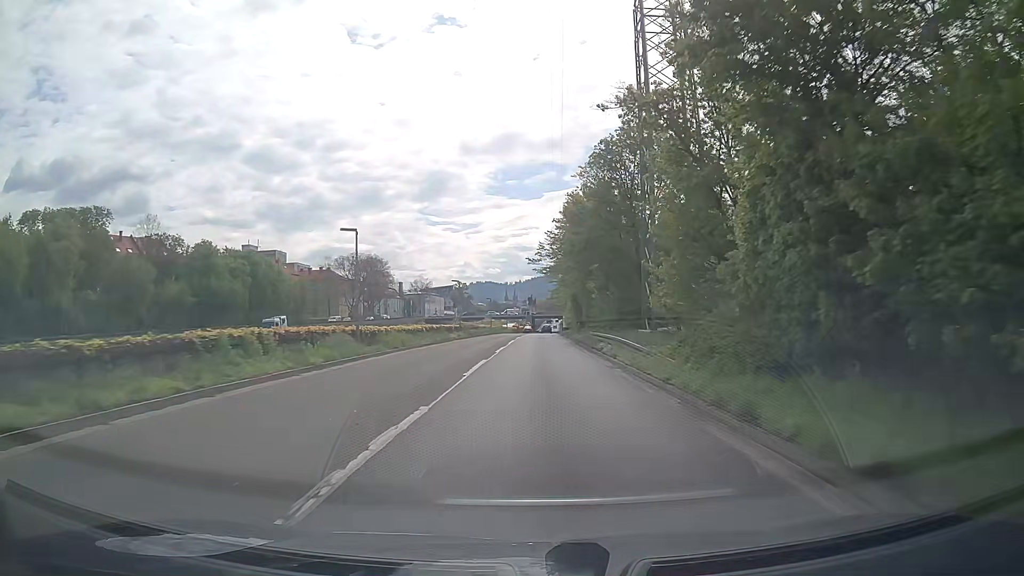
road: trunk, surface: asphalt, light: Day
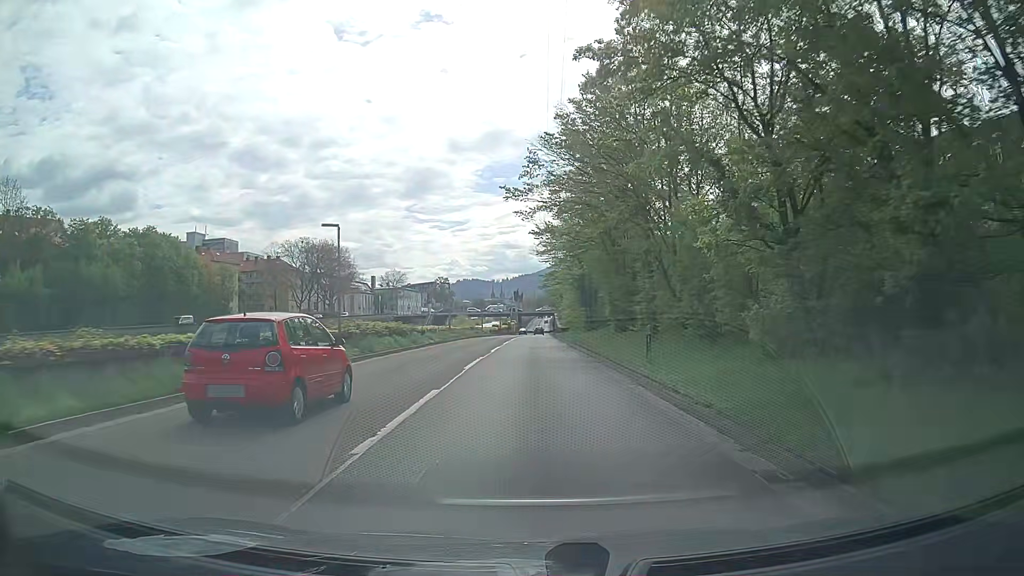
(+0.1, +33.4) m; 0°
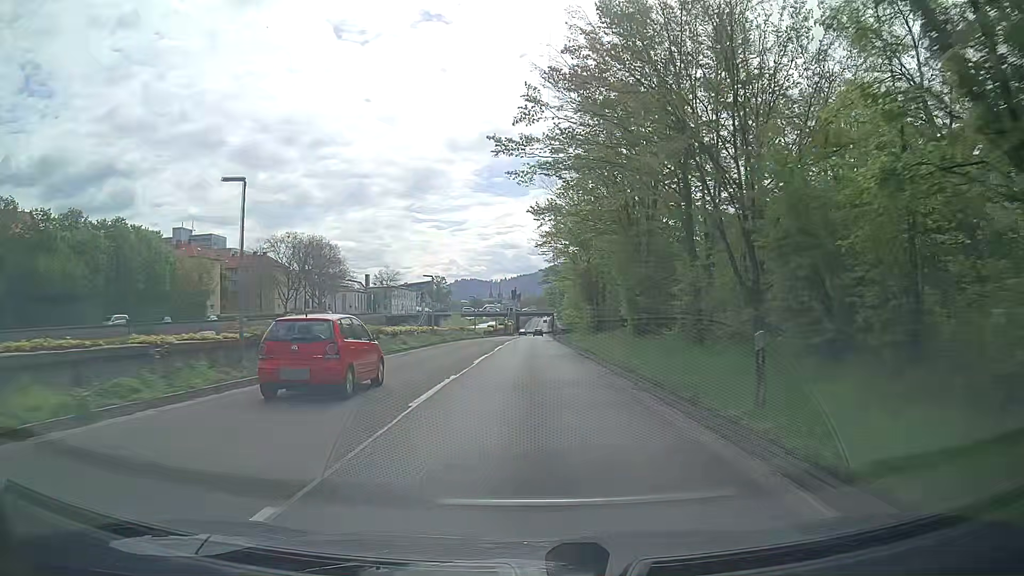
(0.0, +8.4) m; +1°
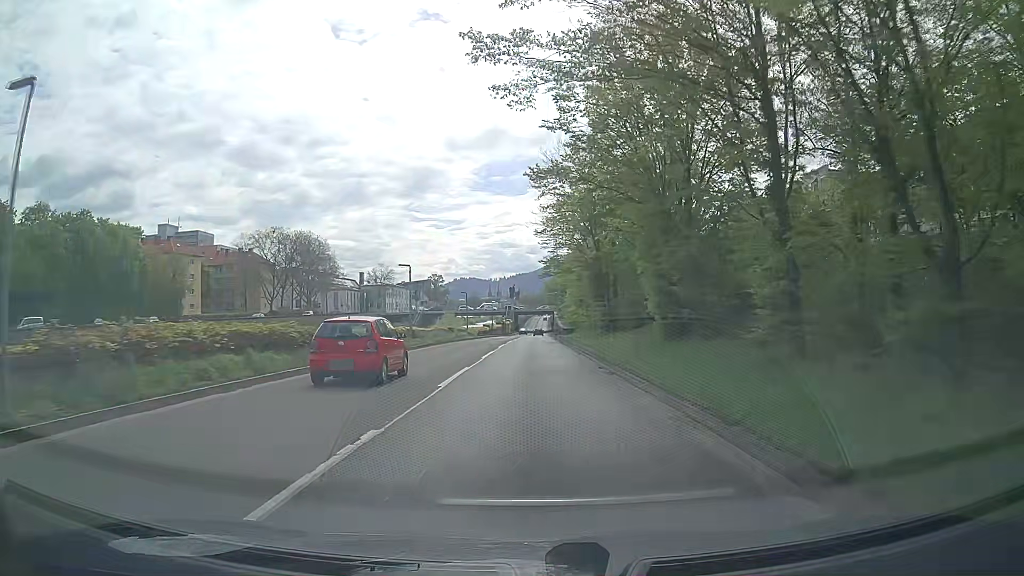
(0.0, +8.4) m; +1°
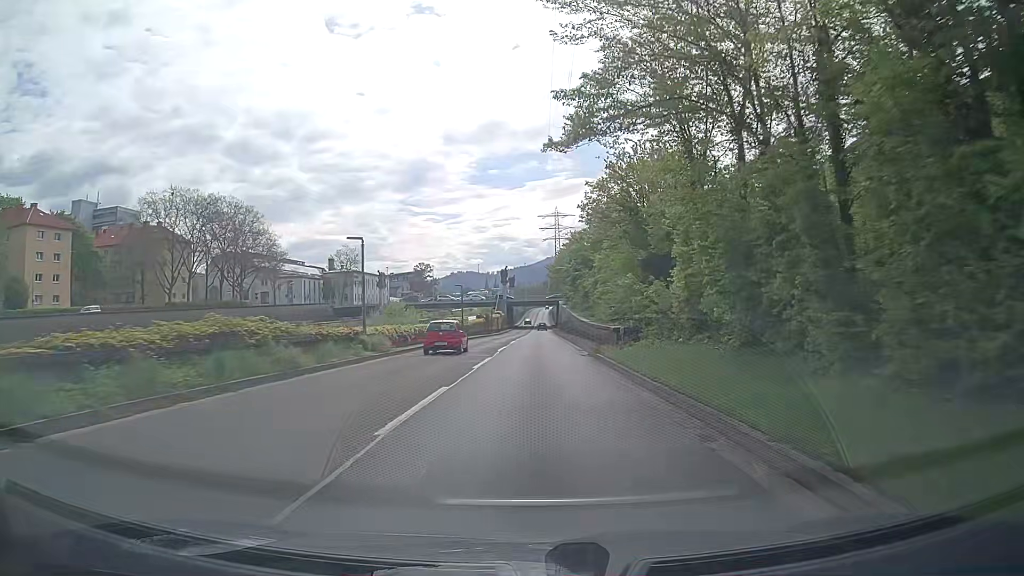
(-0.8, +42.4) m; -1°
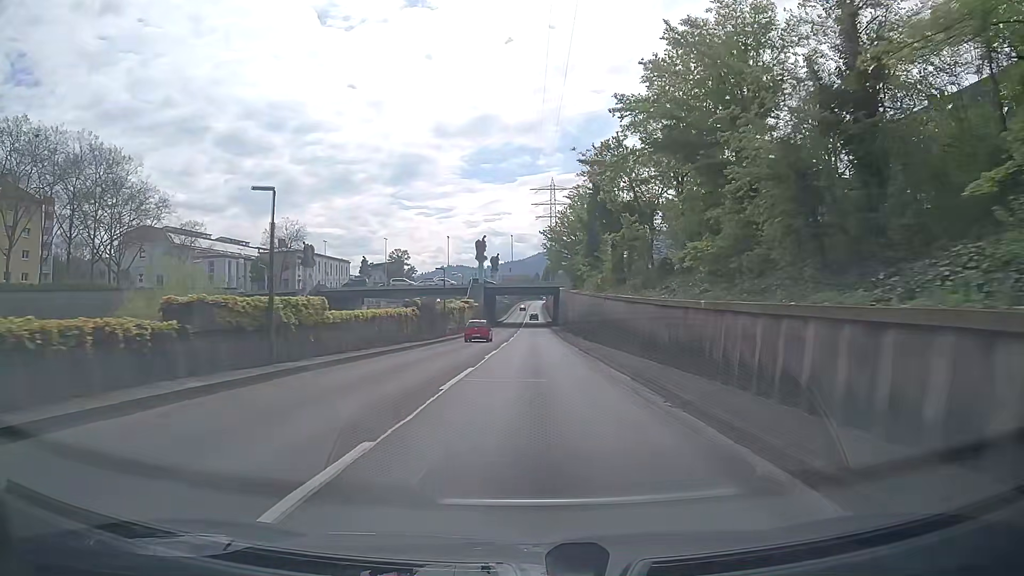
(+0.2, +43.0) m; +1°
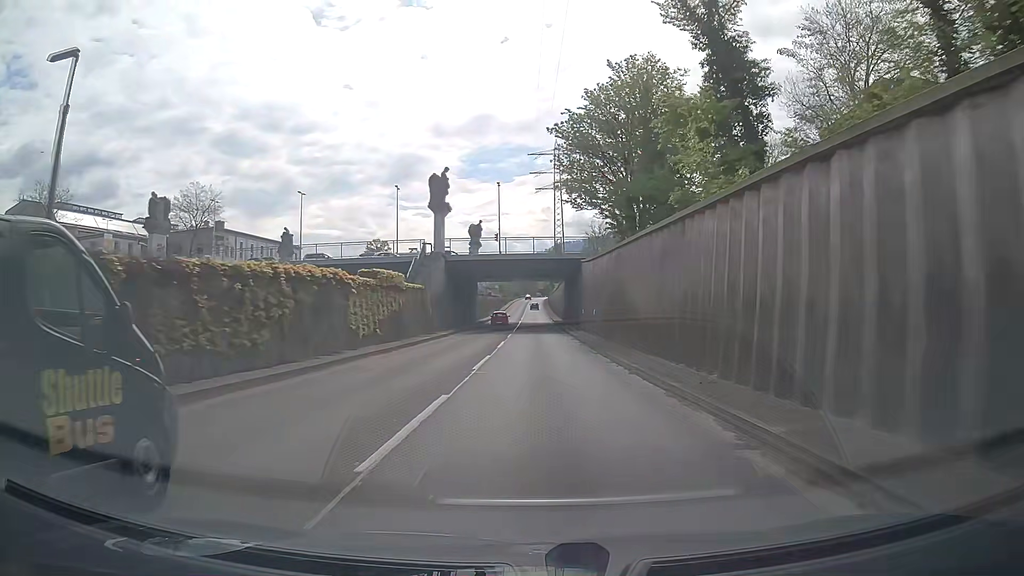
(-0.2, +43.5) m; 0°
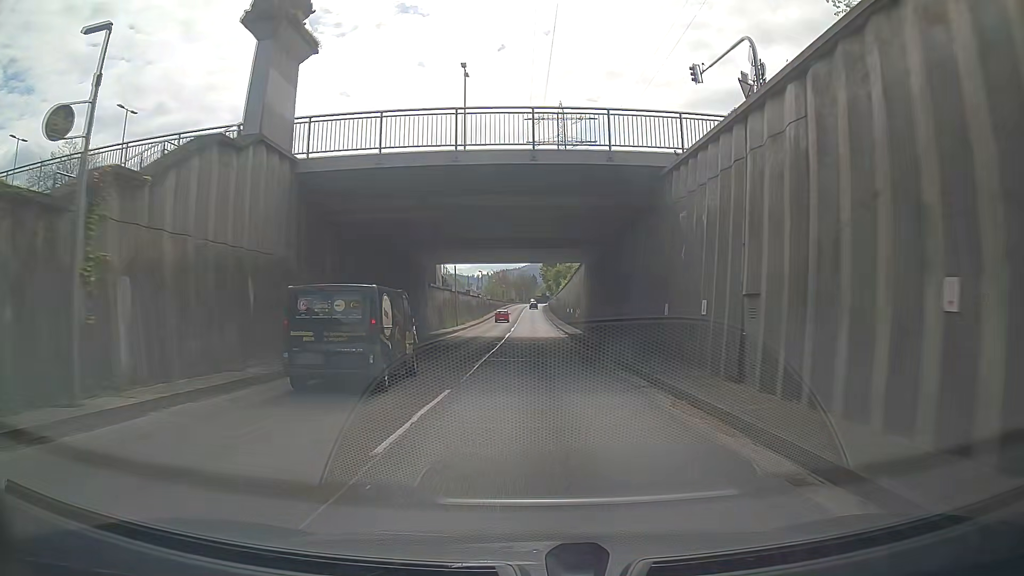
(+0.2, +35.5) m; +1°
(0, +10) (0, +20) (+1, +30) (+2, +40) (+1, +50) (+1, +60) (+1, +70) (+1, +80) (+1, +90) (+1, +100) m
